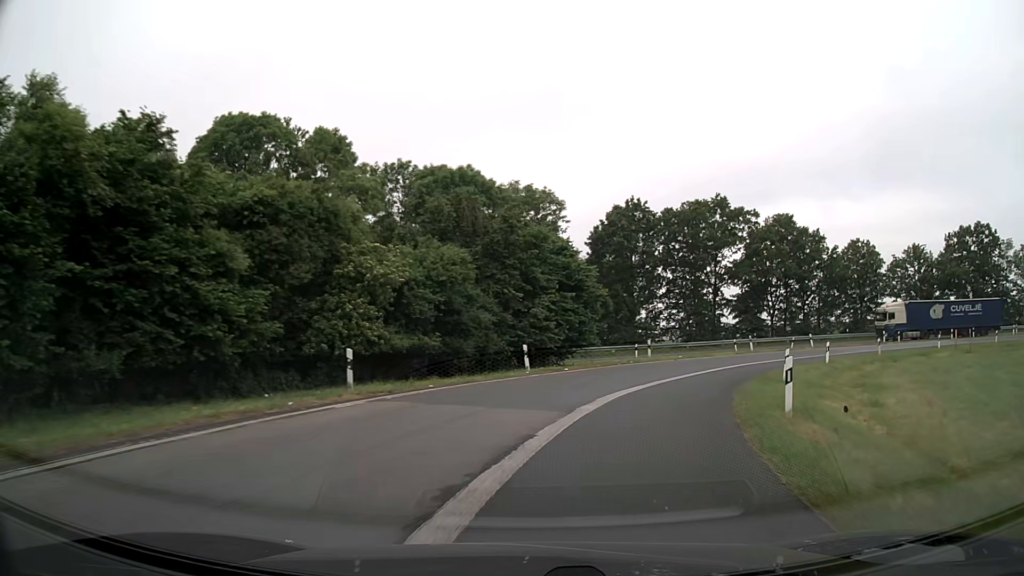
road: motorway_link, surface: asphalt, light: Day
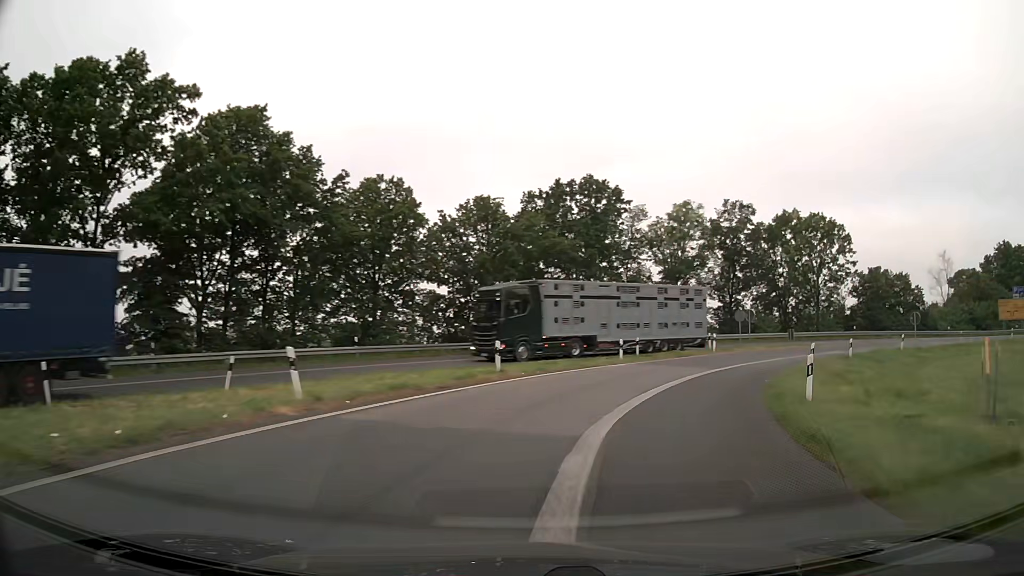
(+13.9, +36.0) m; +45°
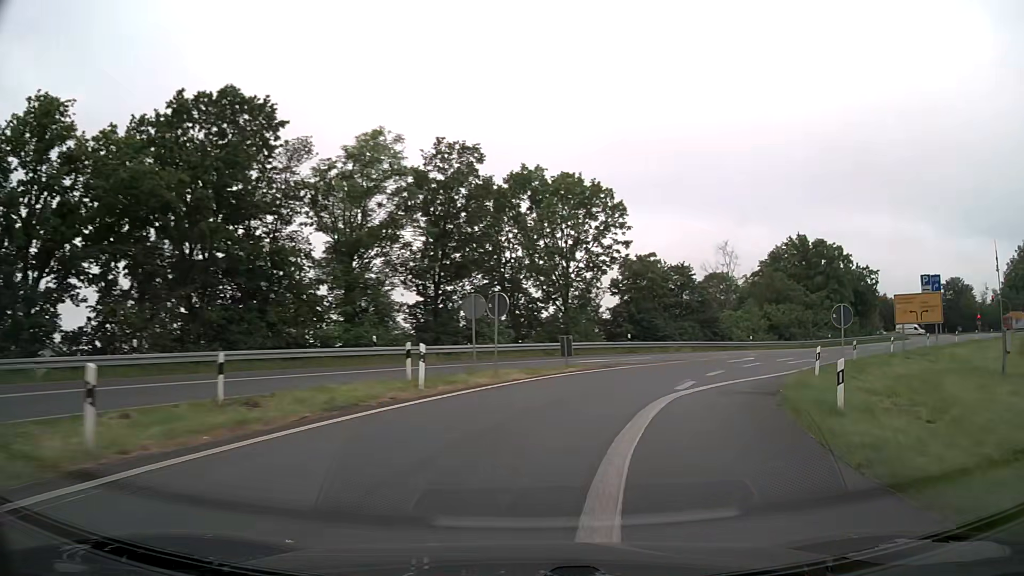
(+5.4, +22.8) m; +26°
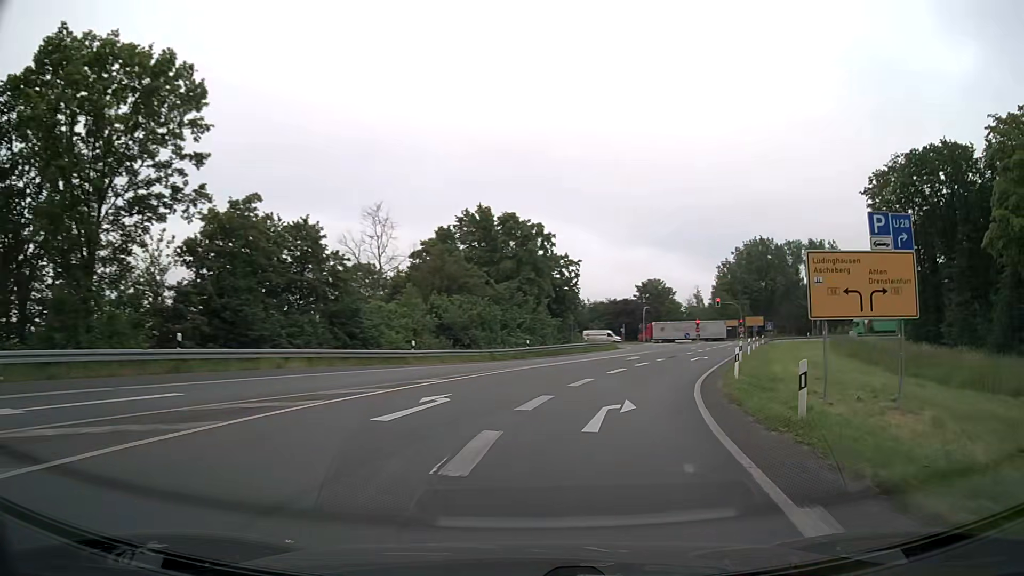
(+6.1, +22.5) m; +30°
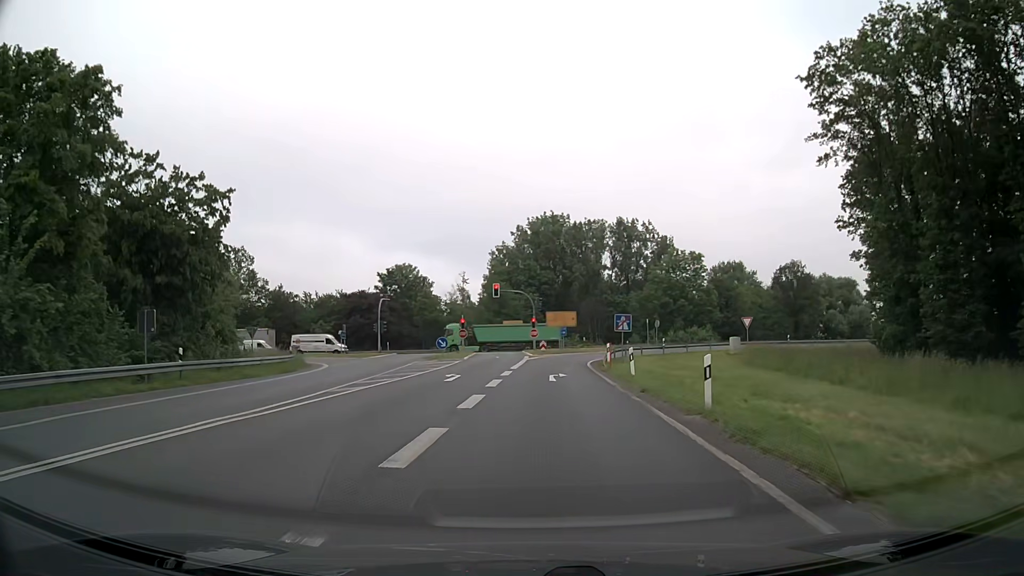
(+10.0, +39.4) m; +21°
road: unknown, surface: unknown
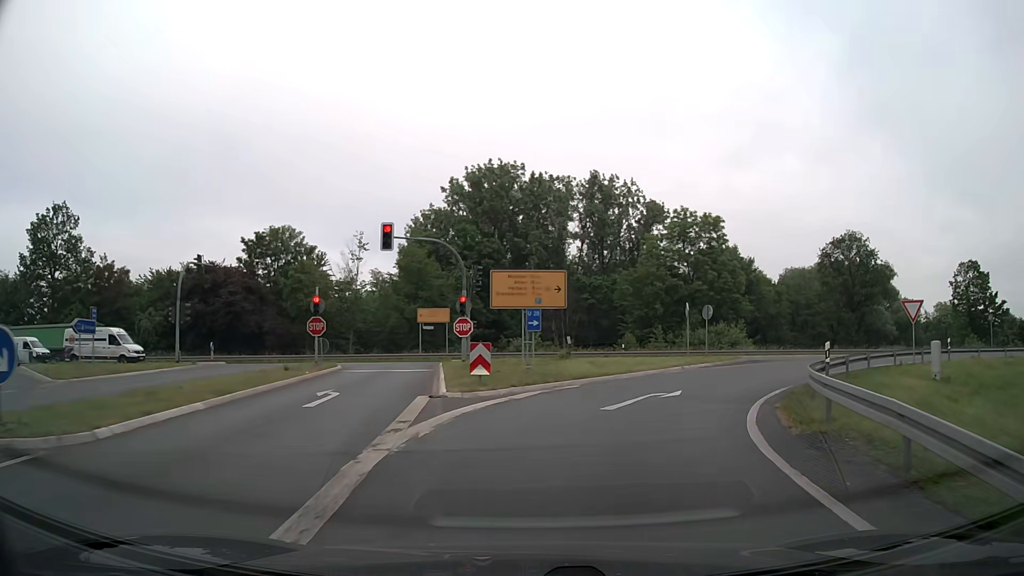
(+0.7, +35.5) m; +4°
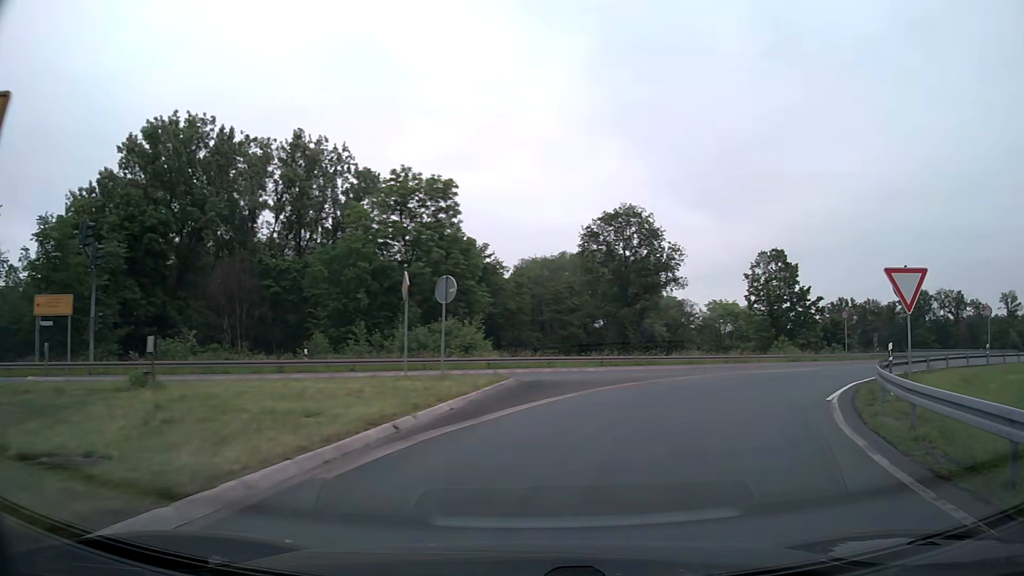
(+3.4, +17.9) m; +24°
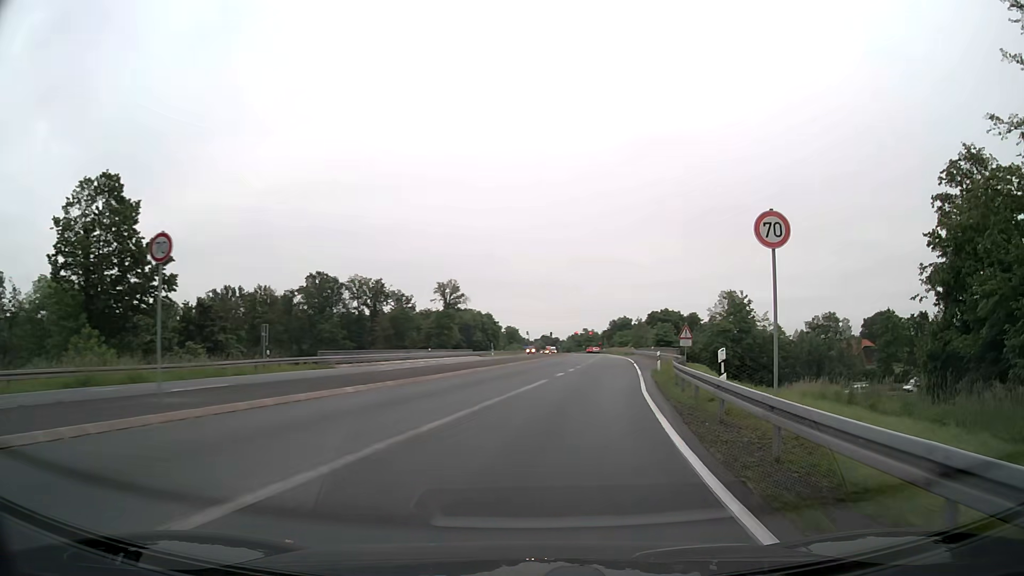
(+15.0, +28.6) m; +52°
(+1, +10) (+2, +20) (+3, +30) (+4, +40) (+5, +50) (+6, +60) (+7, +70) (+8, +80) (+9, +90) (+10, +99) m
